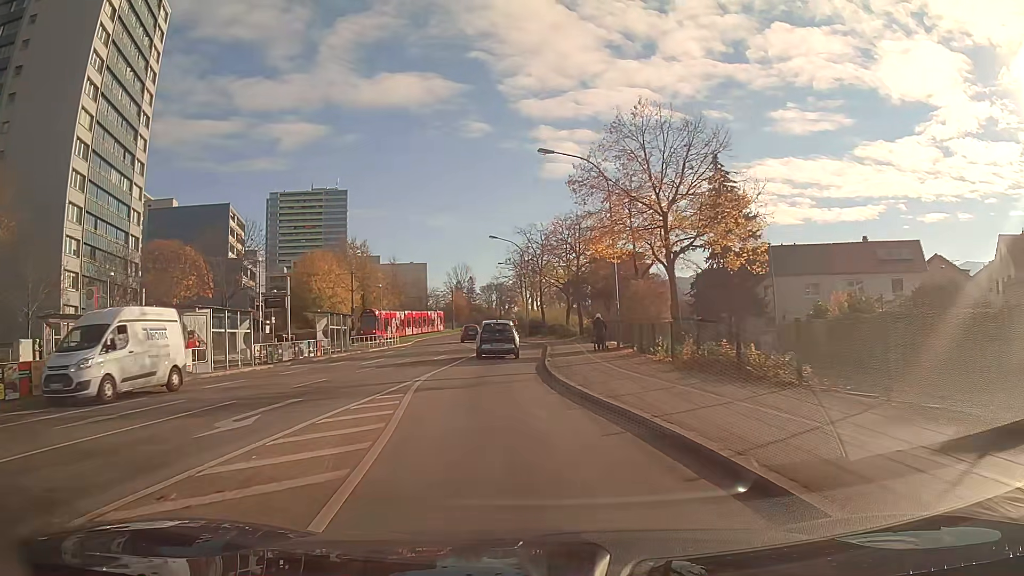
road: tertiary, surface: asphalt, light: Day
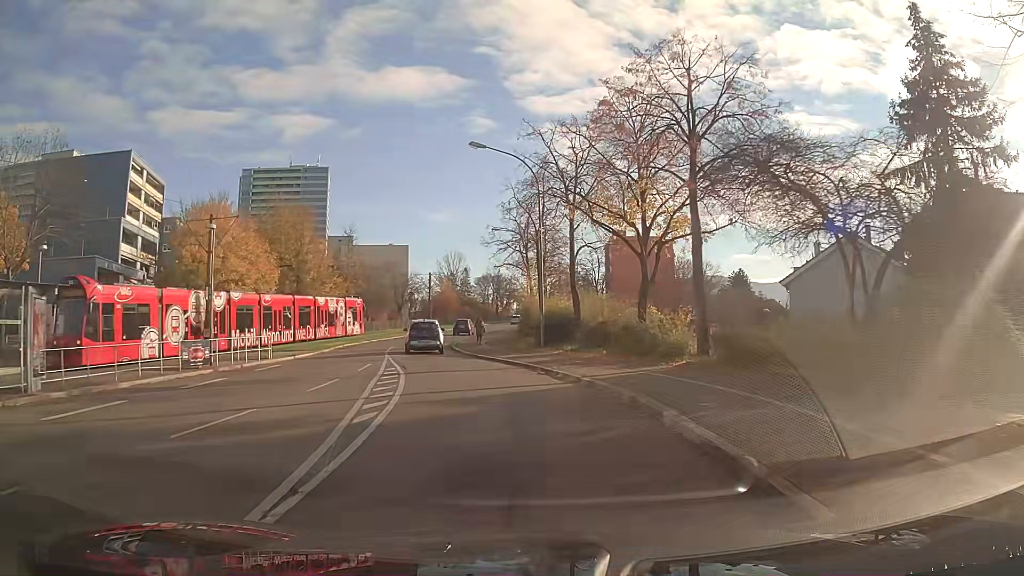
(+0.1, +32.6) m; 0°
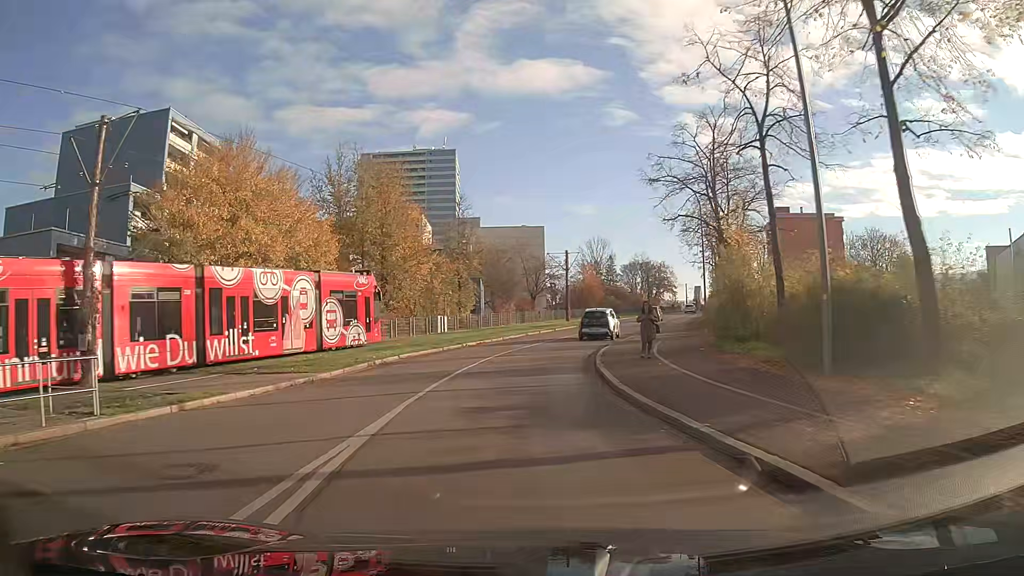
(-1.8, +19.7) m; -10°
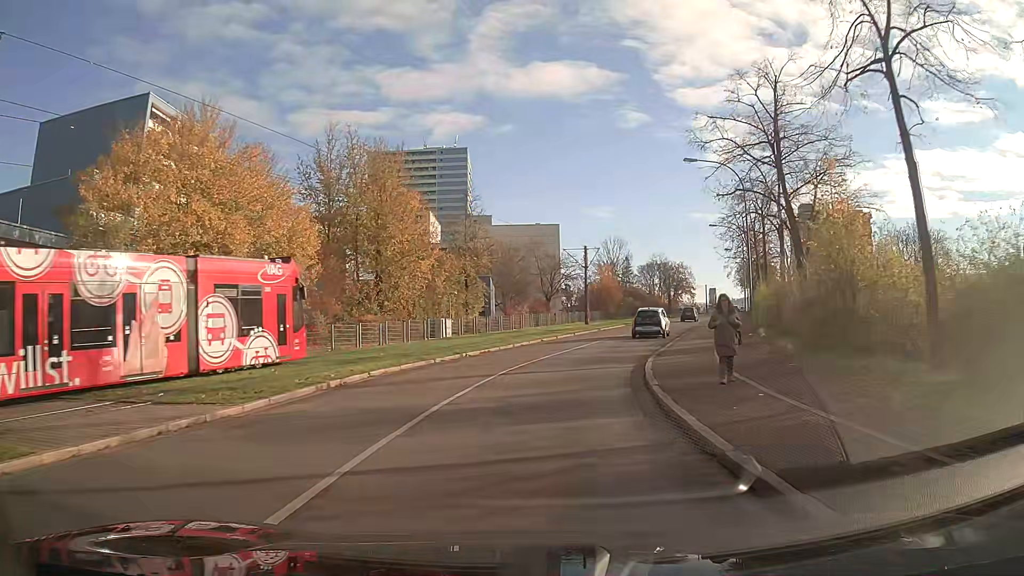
(-0.1, +6.6) m; 0°
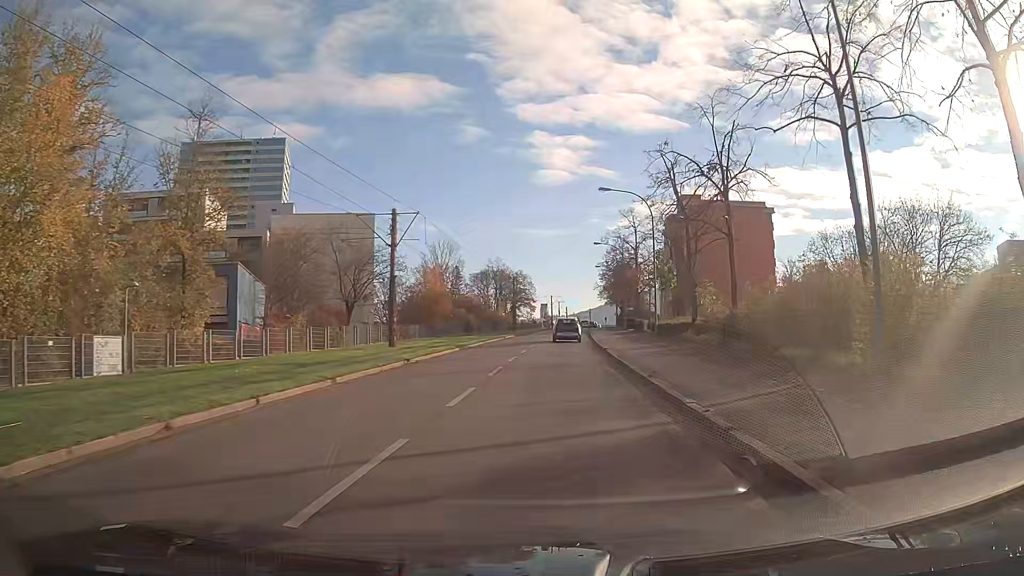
(+3.3, +26.6) m; +14°
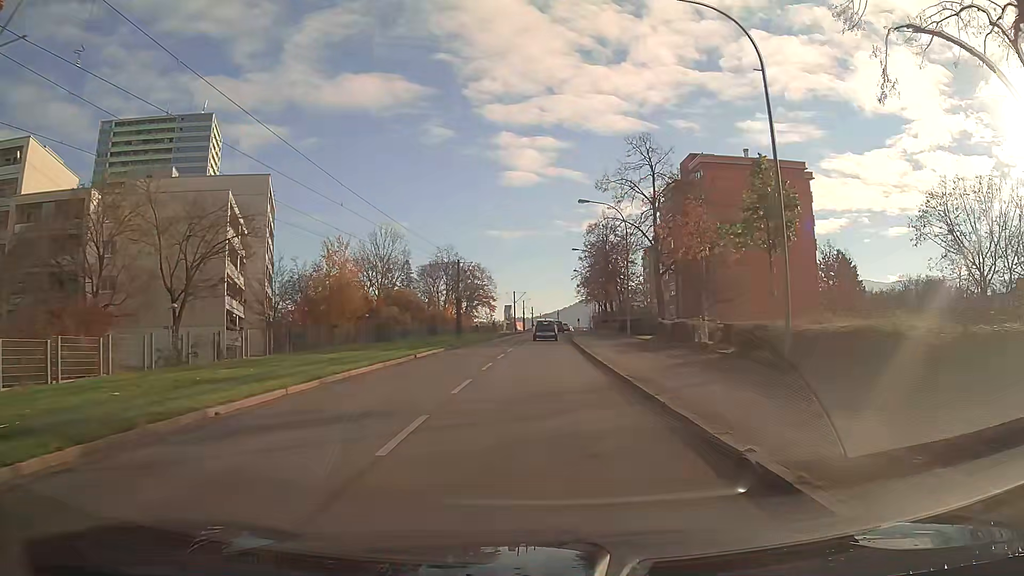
(+0.9, +27.9) m; +3°
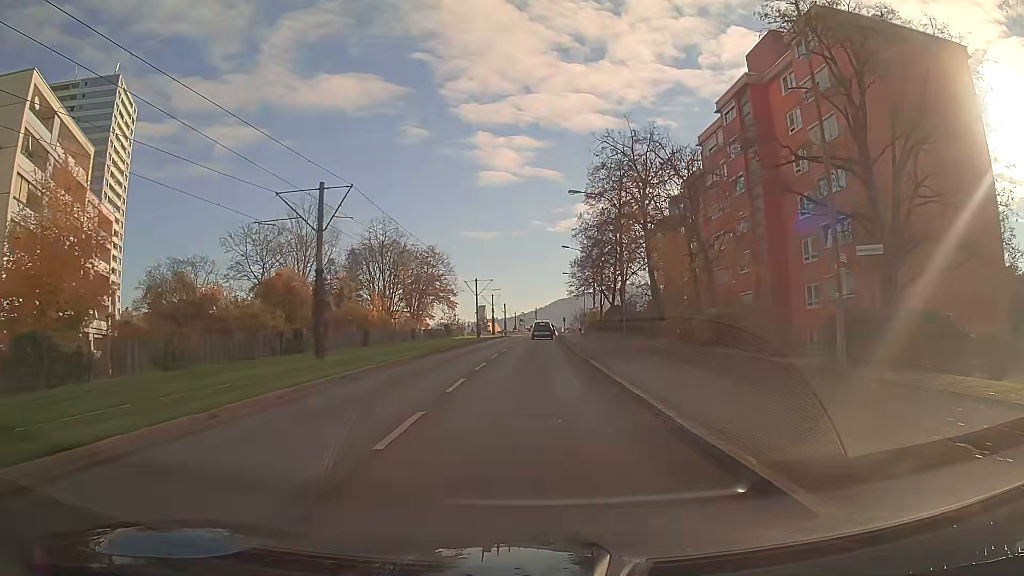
(+0.7, +35.8) m; +2°
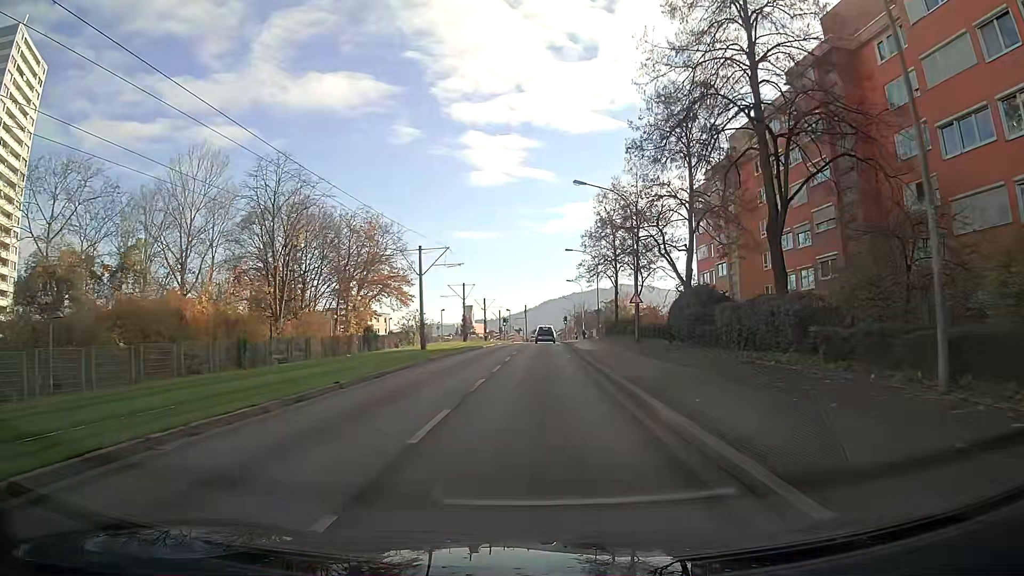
(+0.2, +35.6) m; +1°
